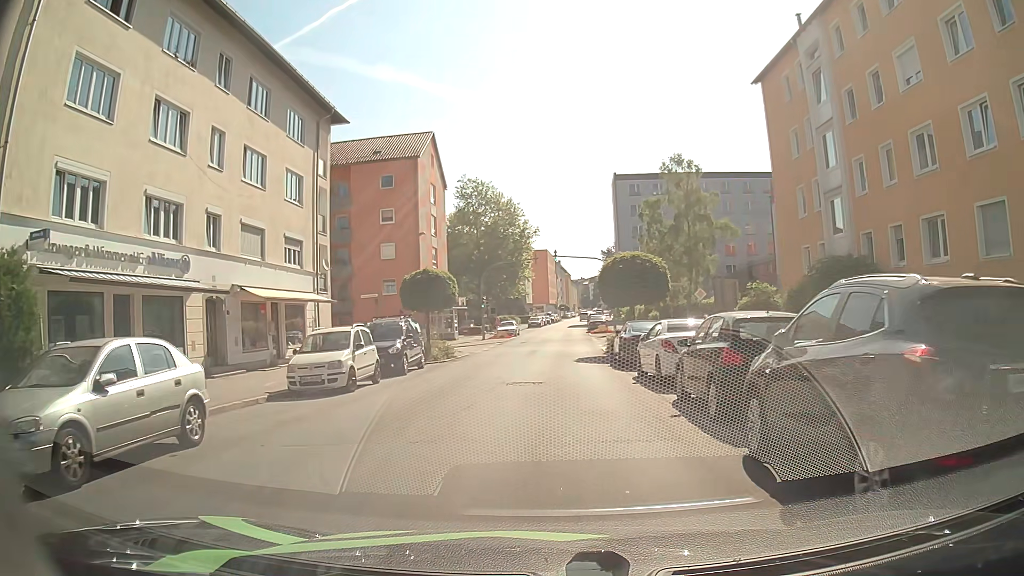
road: tertiary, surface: asphalt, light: Day
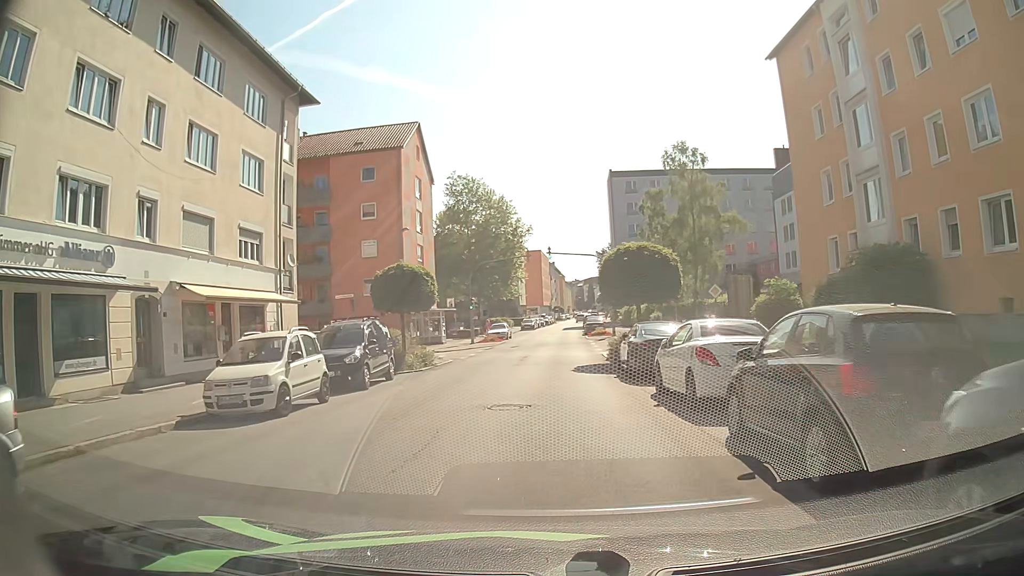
(0.0, +3.8) m; 0°
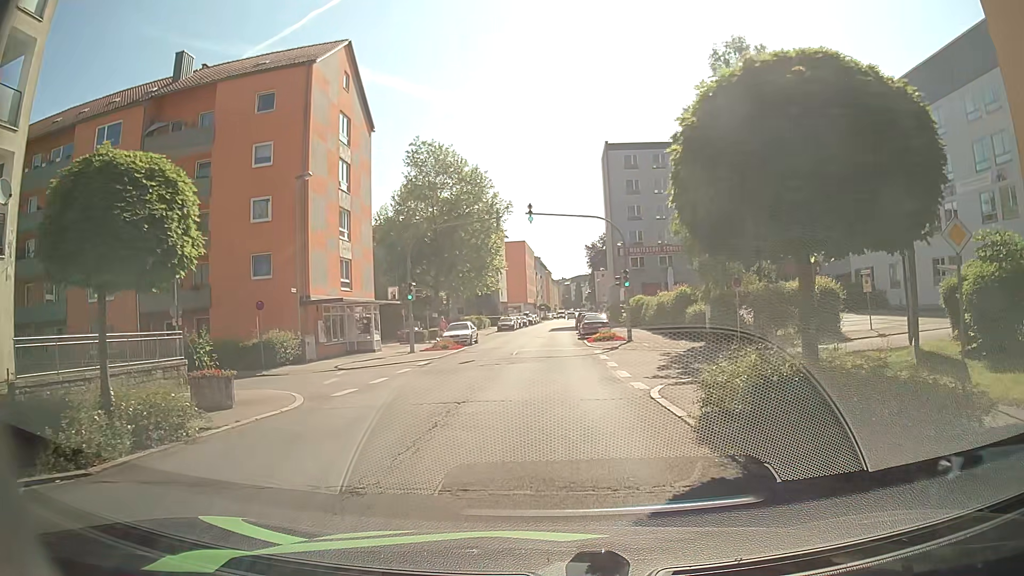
(+0.4, +17.1) m; +2°
(0, +10) (-2, +20) (-11, +24) (-21, +24) (-31, +24) (-41, +24) (-51, +23) (-61, +23) (-71, +22) (-81, +20) m
